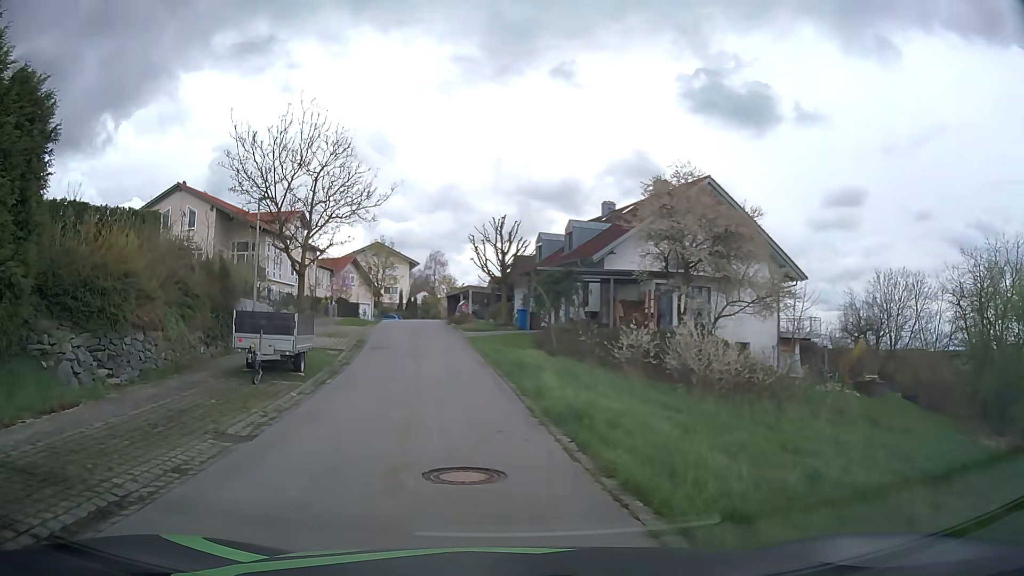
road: residential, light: Day
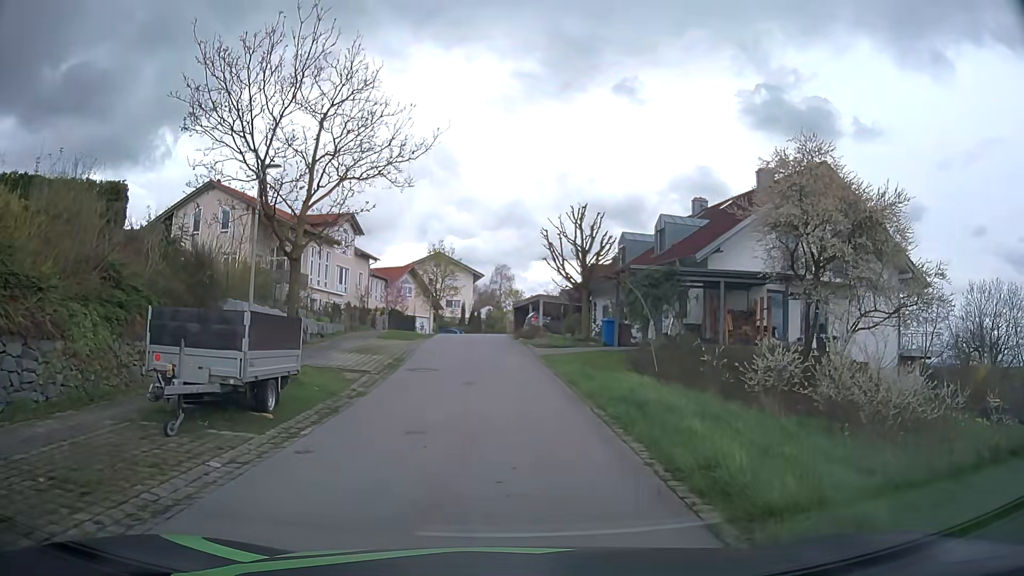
(-0.4, +6.7) m; -6°
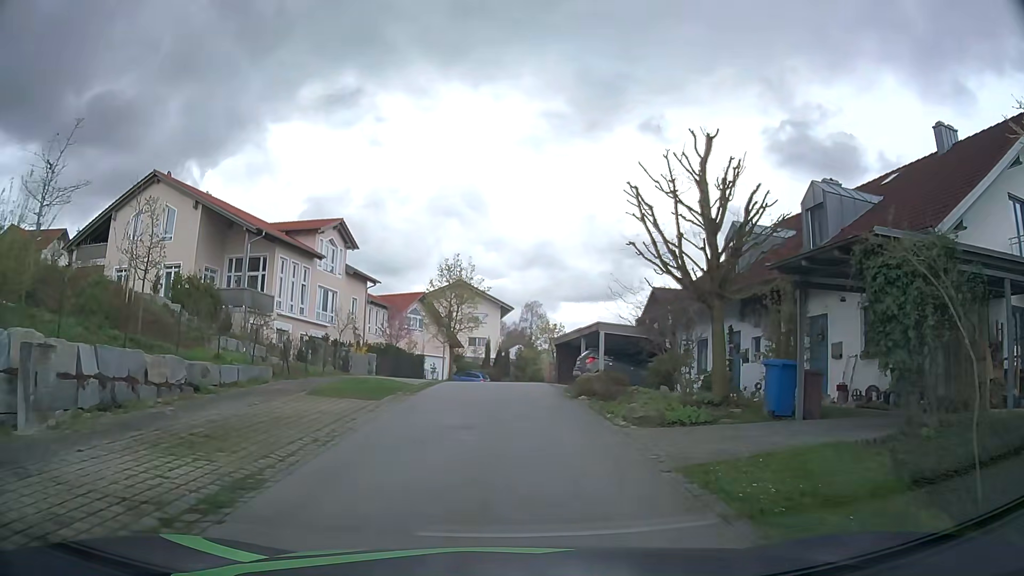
(-0.2, +14.4) m; -2°
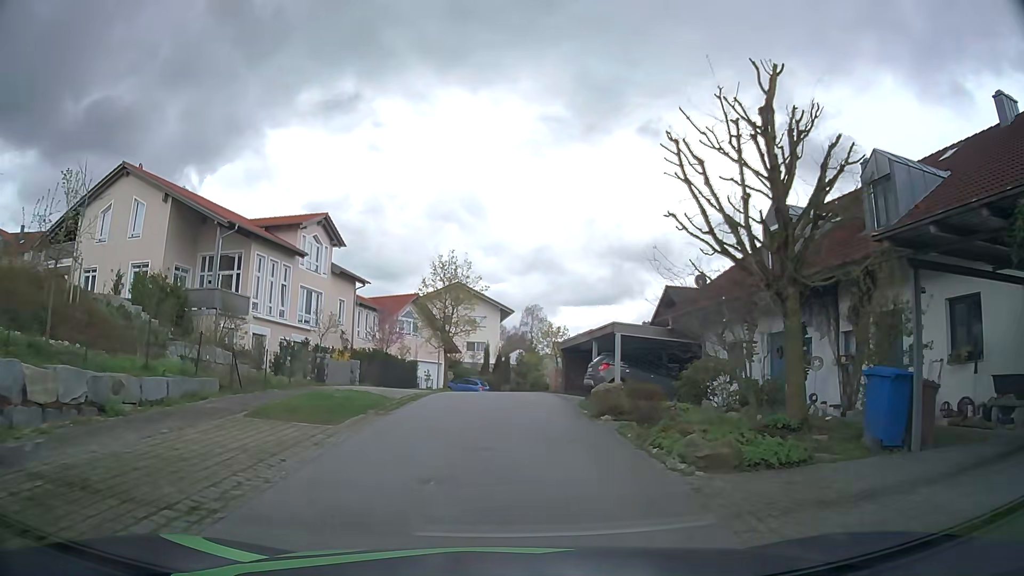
(0.0, +3.8) m; 0°
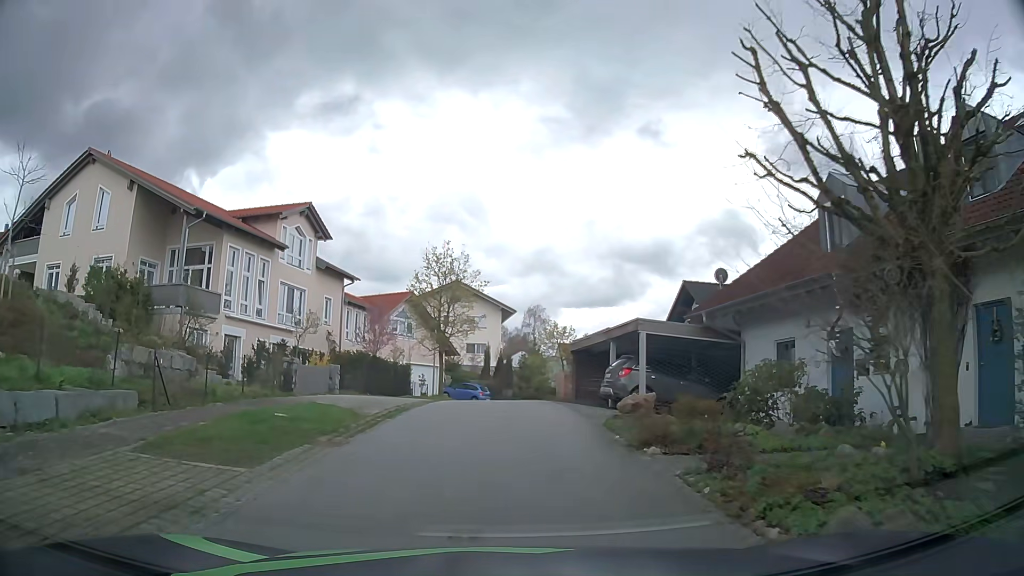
(0.0, +3.9) m; +1°
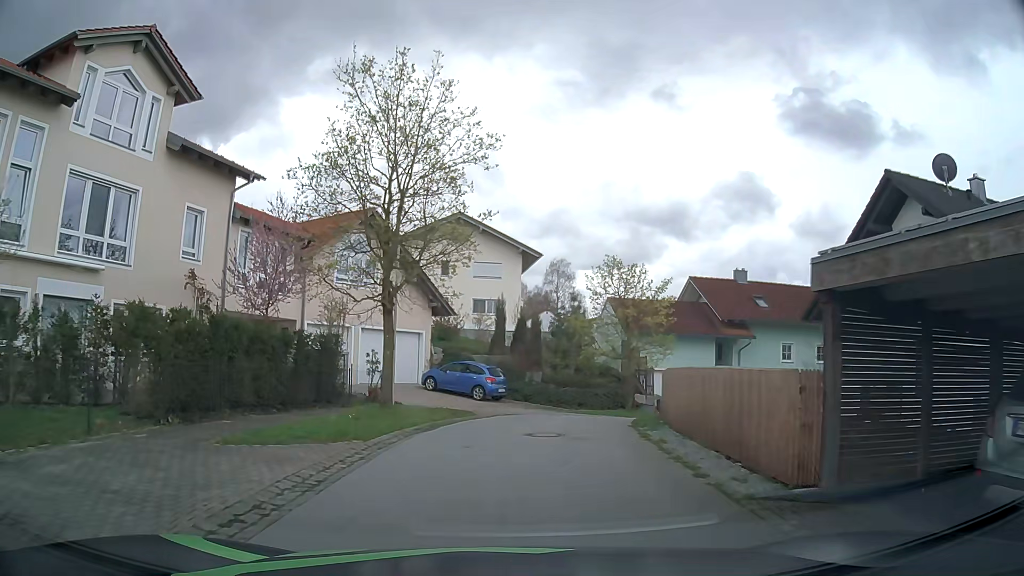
(-0.4, +20.3) m; -2°
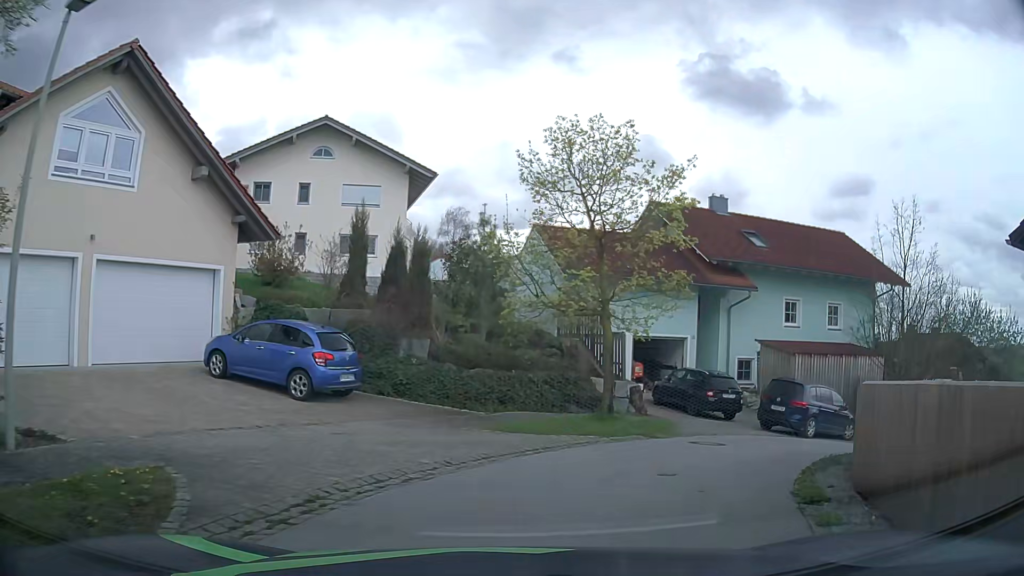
(+0.7, +14.3) m; +10°
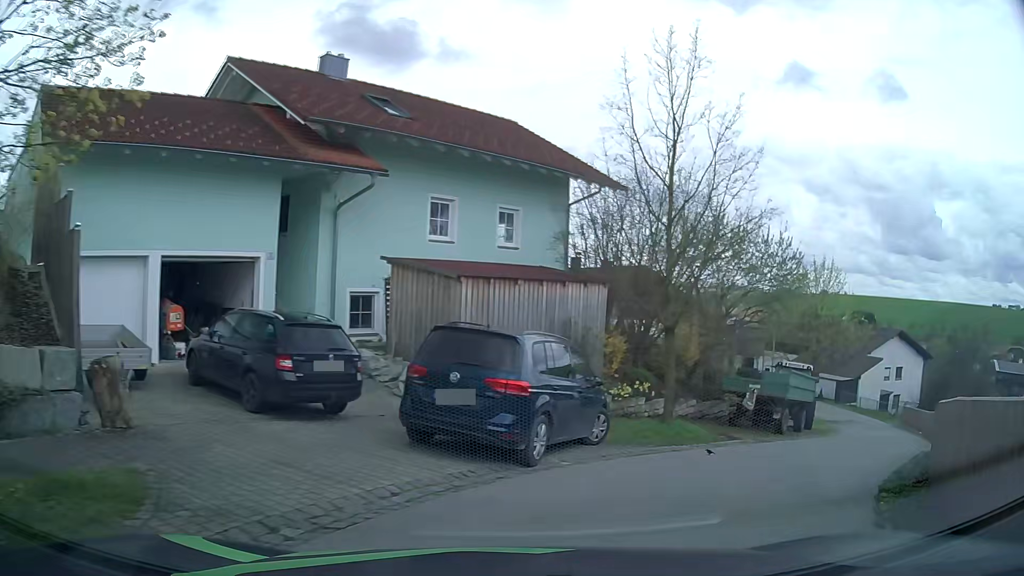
(+2.9, +11.4) m; +32°
